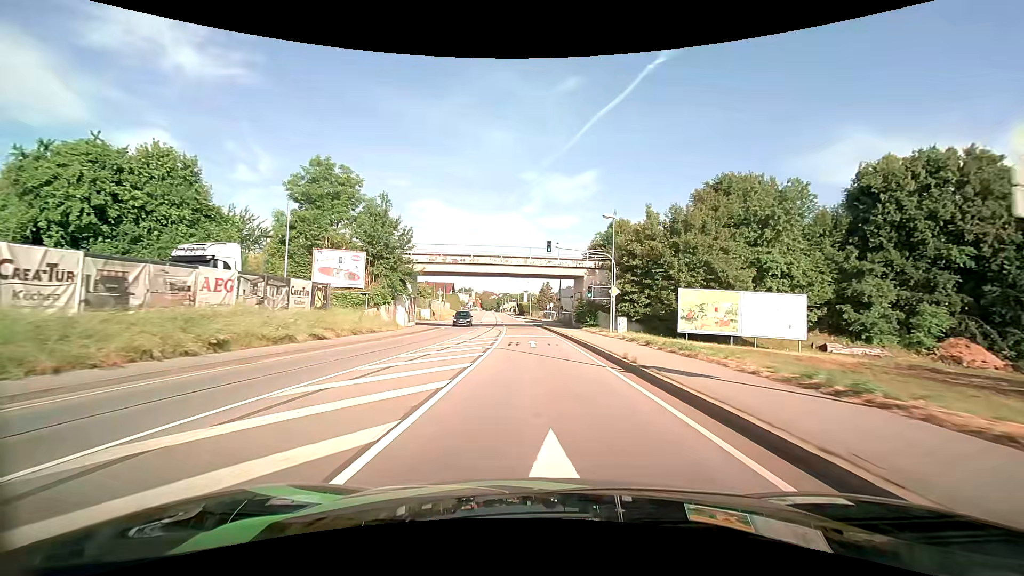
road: primary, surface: asphalt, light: Day
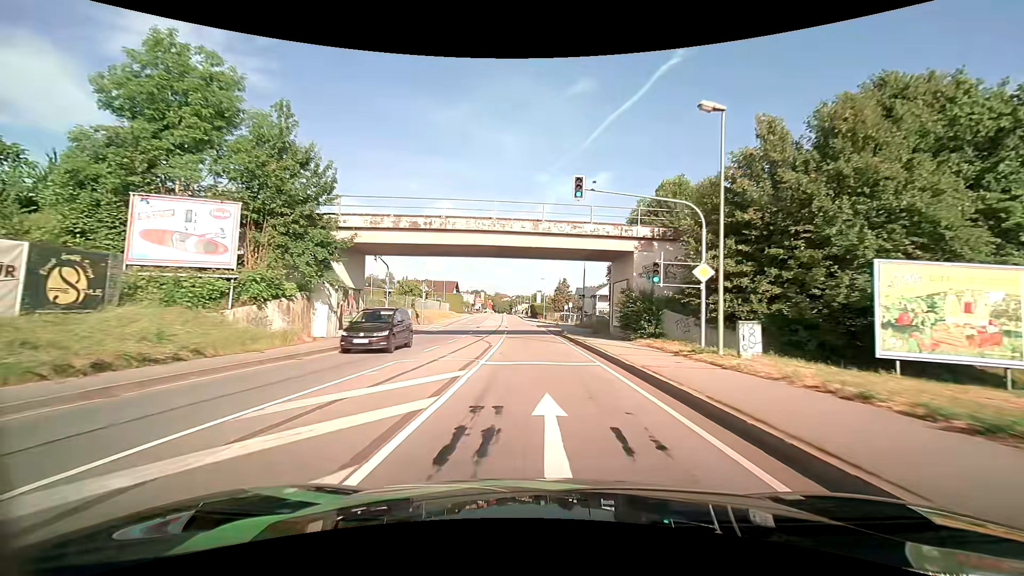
(-0.2, +17.6) m; -1°
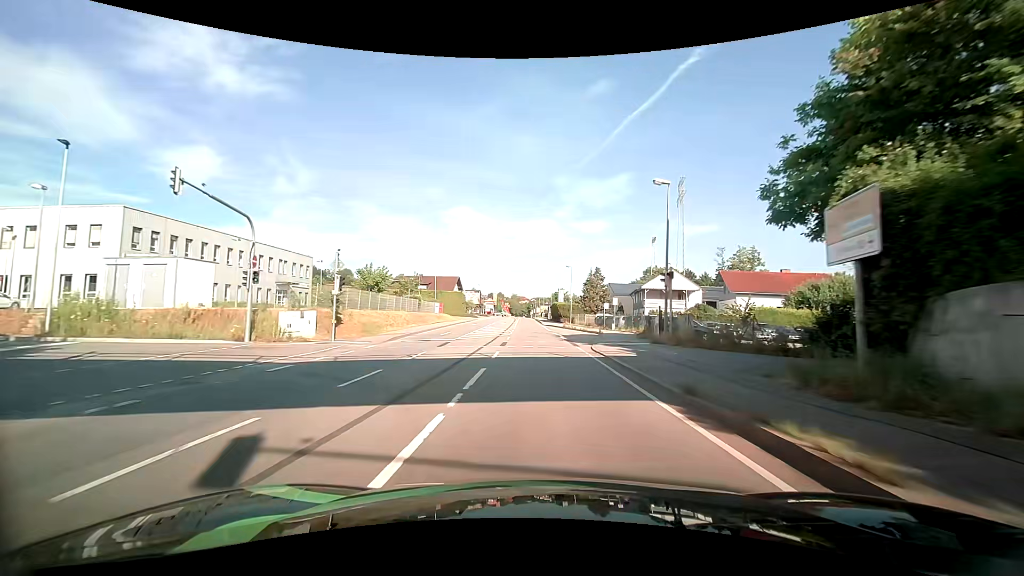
(-0.6, +26.8) m; -2°
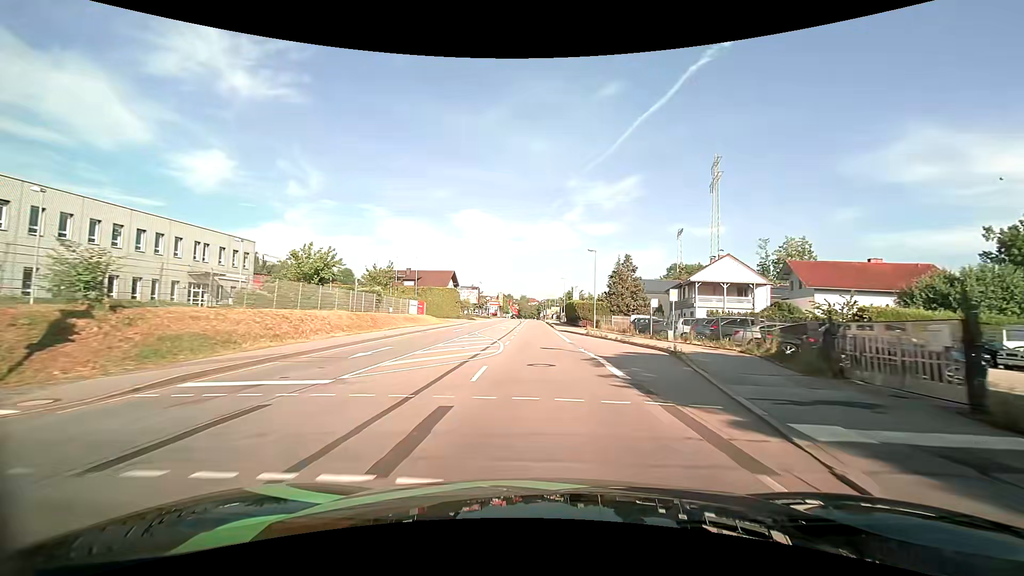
(0.0, +17.8) m; -1°
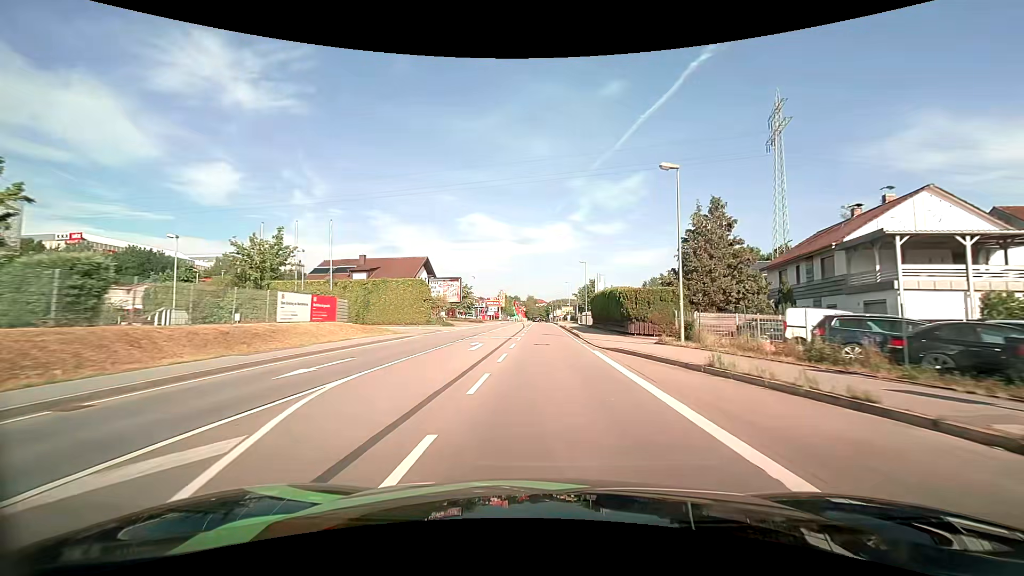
(-0.4, +26.8) m; -1°
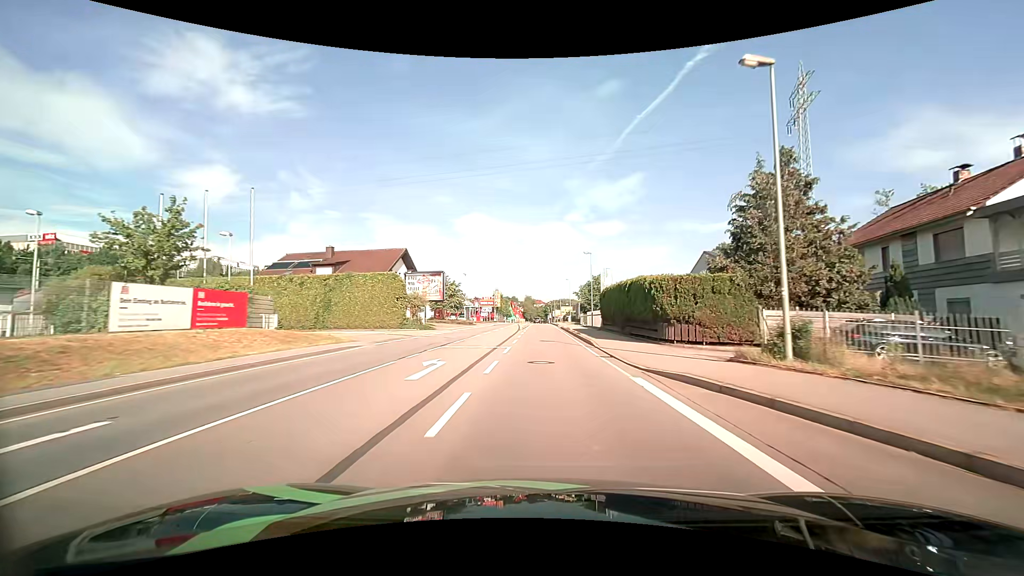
(0.0, +9.1) m; 0°
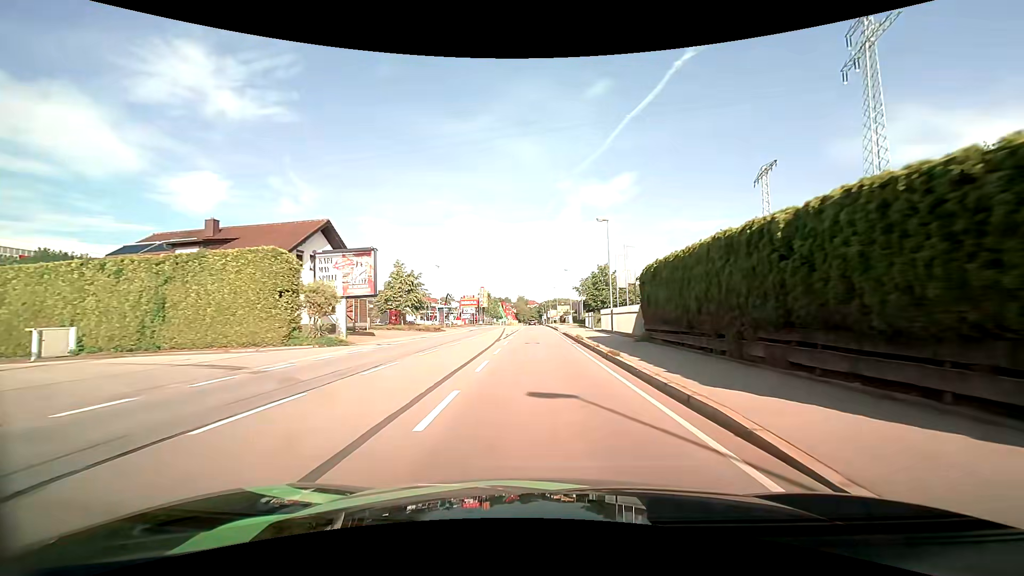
(+0.1, +18.2) m; +1°
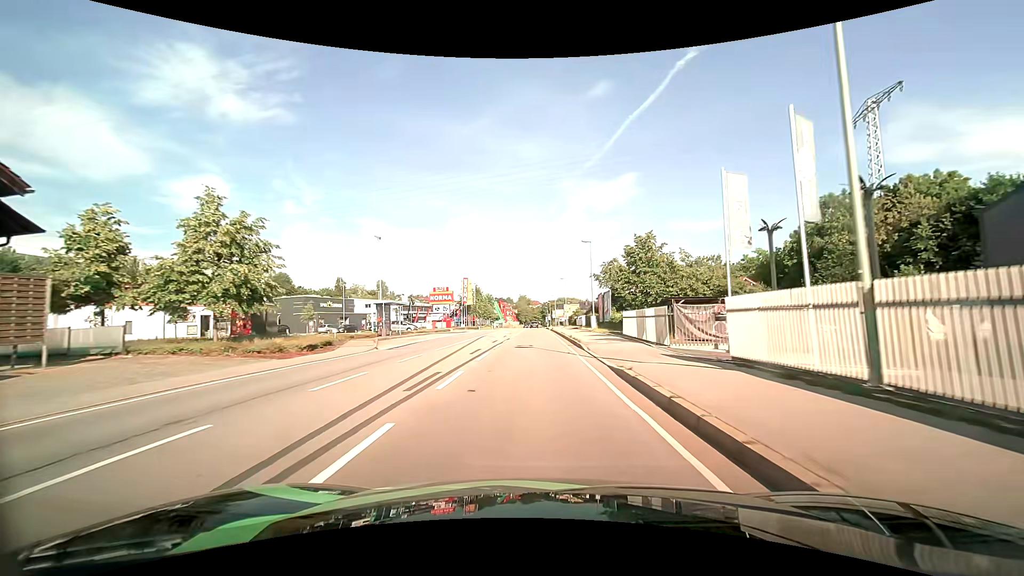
(+0.1, +26.7) m; 0°
(0, +10) (0, +20) (0, +30) (-1, +40) (-1, +50) (-1, +60) (-1, +70) (-1, +80) (-1, +90) (-1, +100) m
